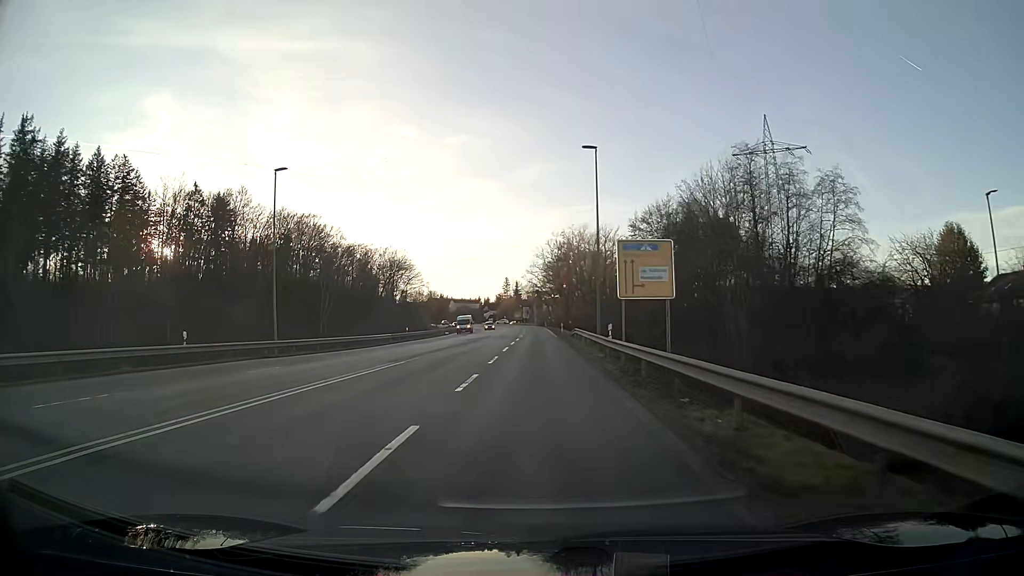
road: secondary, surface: asphalt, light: Day
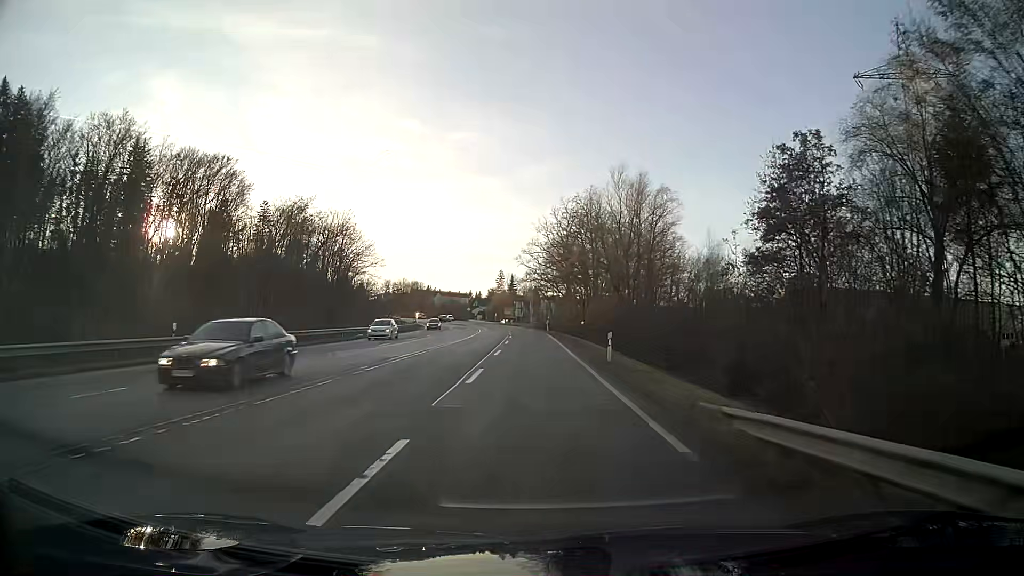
(+0.1, +45.4) m; 0°
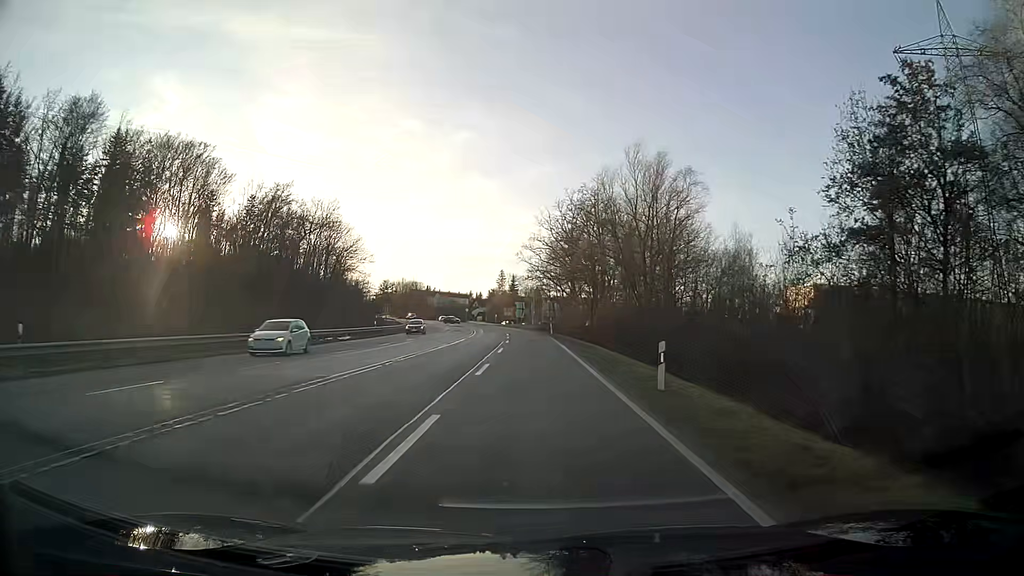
(0.0, +9.1) m; 0°
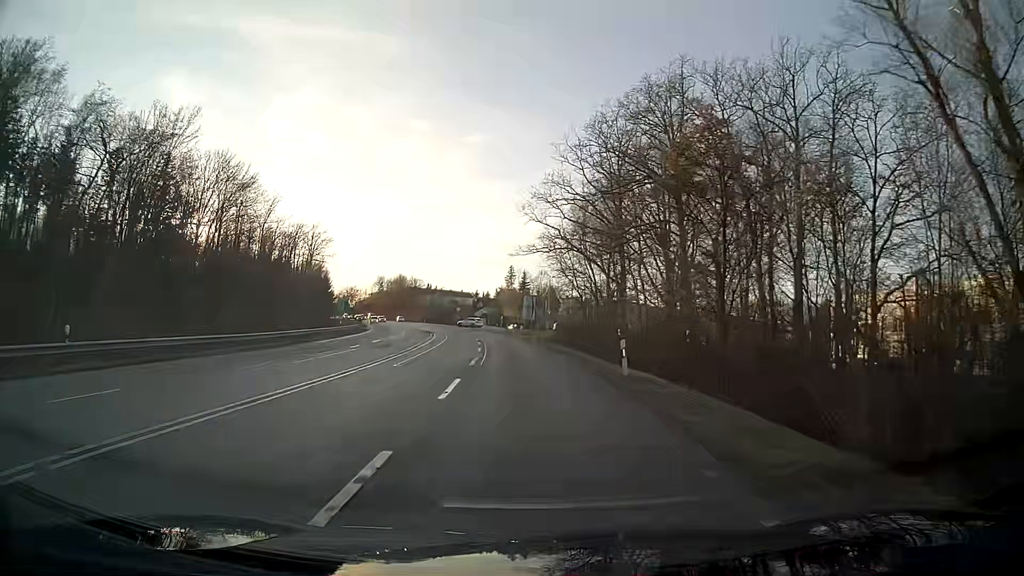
(-0.5, +45.2) m; -2°
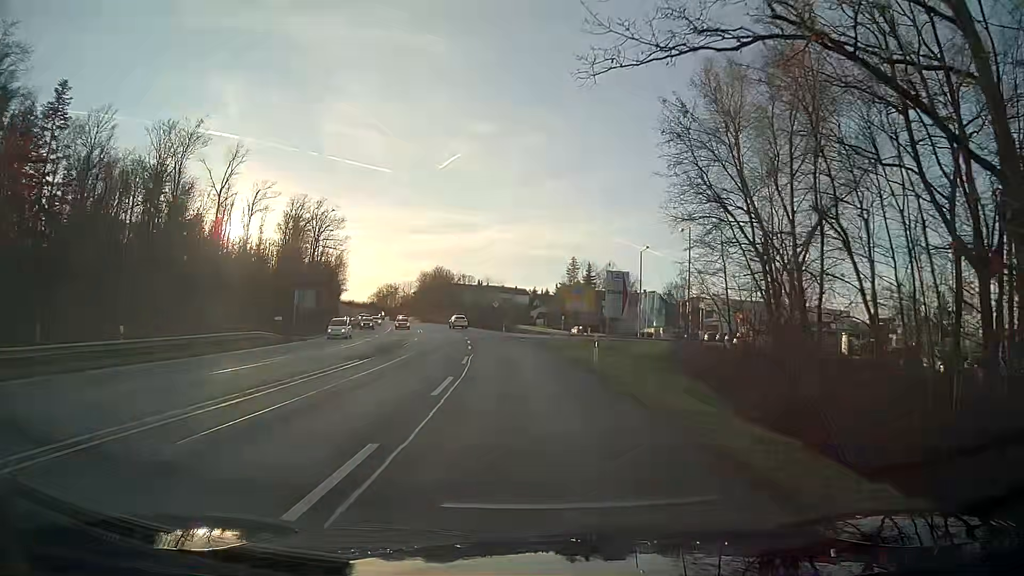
(-1.9, +44.7) m; -6°
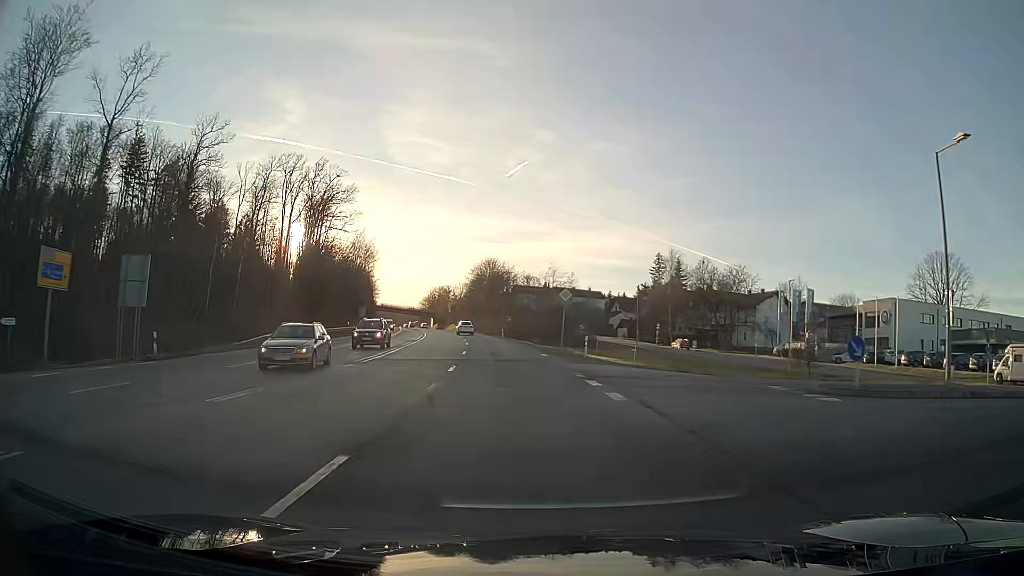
(-2.0, +44.4) m; -5°
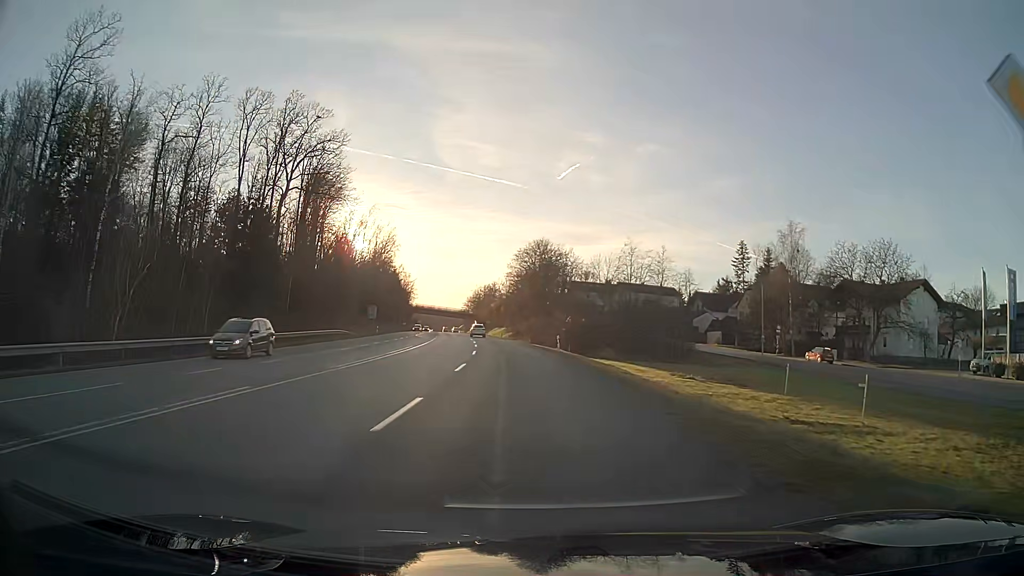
(-1.4, +35.4) m; -4°
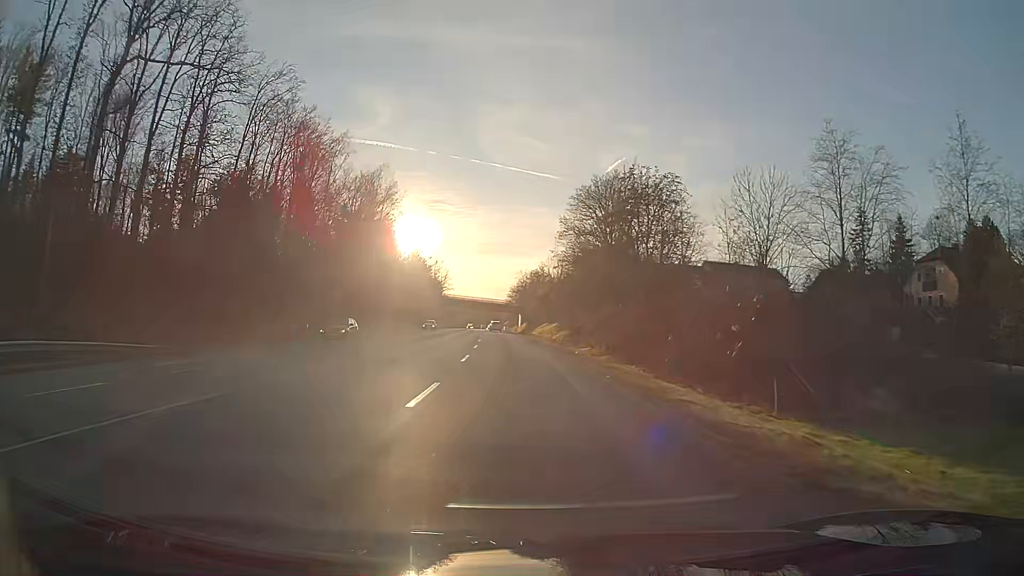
(-1.7, +44.0) m; -4°
